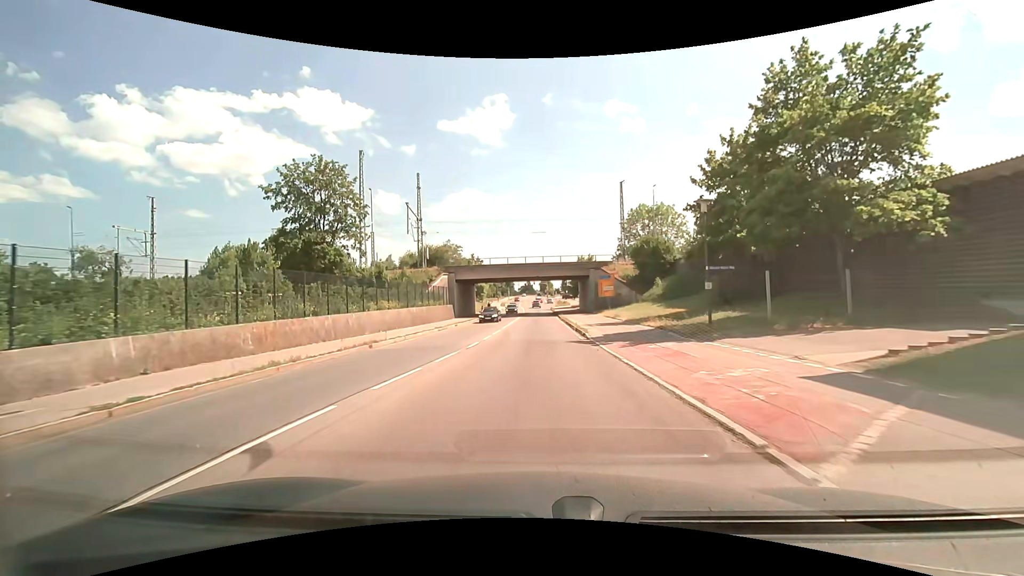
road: secondary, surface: asphalt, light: Day
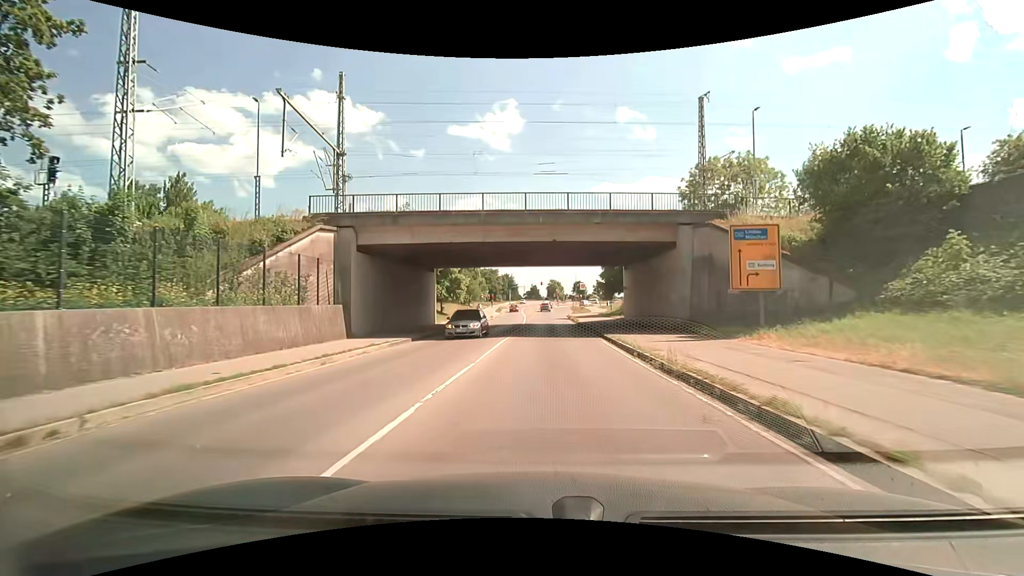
(-0.5, +35.3) m; -1°
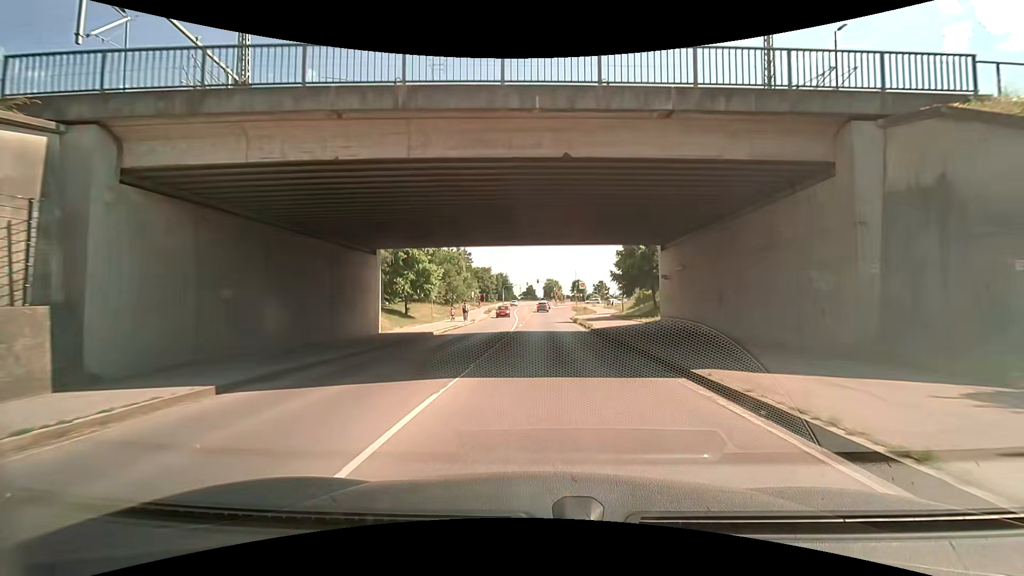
(+0.1, +14.2) m; 0°
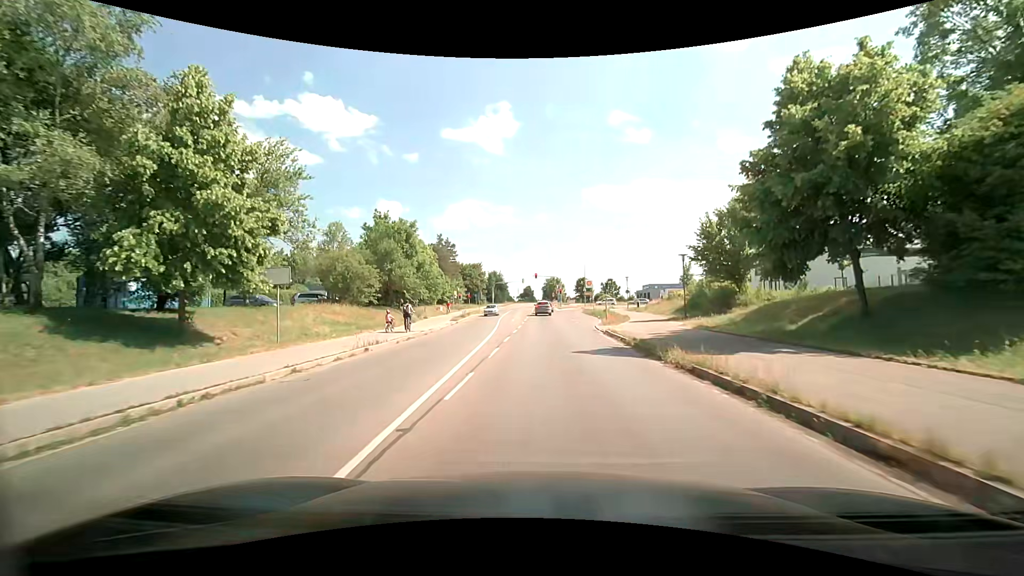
(+0.1, +27.9) m; -1°
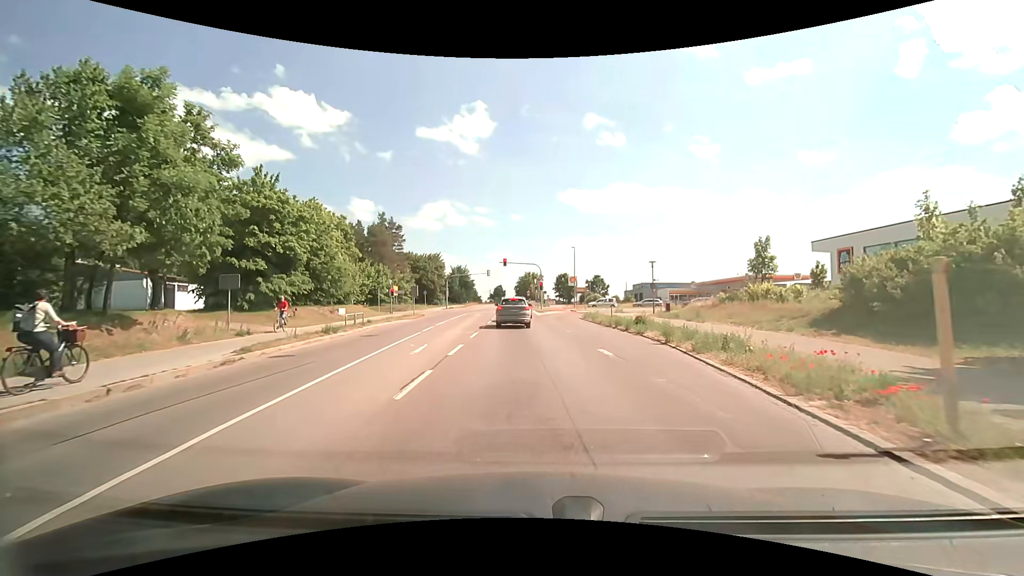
(+0.6, +29.9) m; +3°
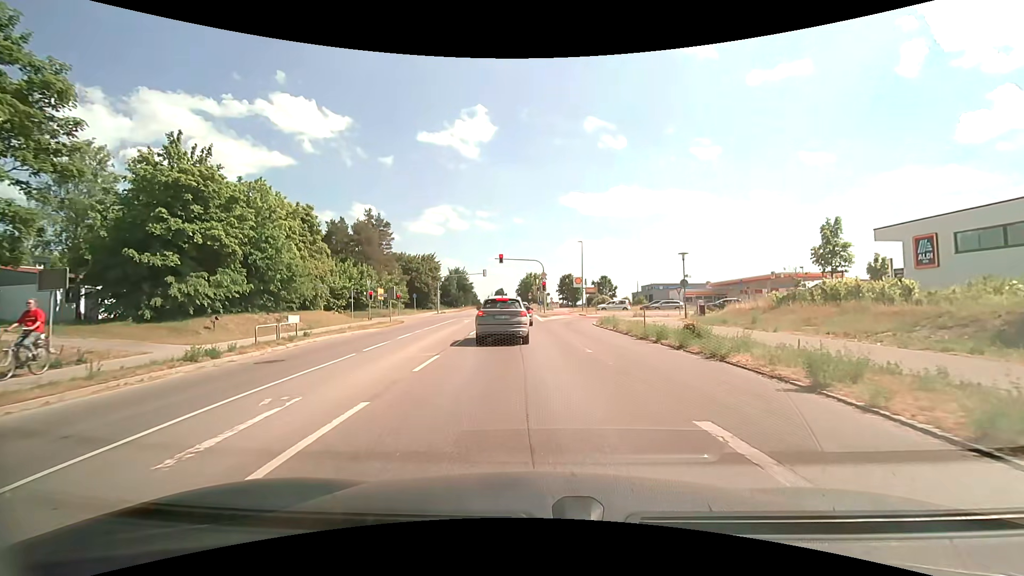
(+0.1, +9.0) m; 0°
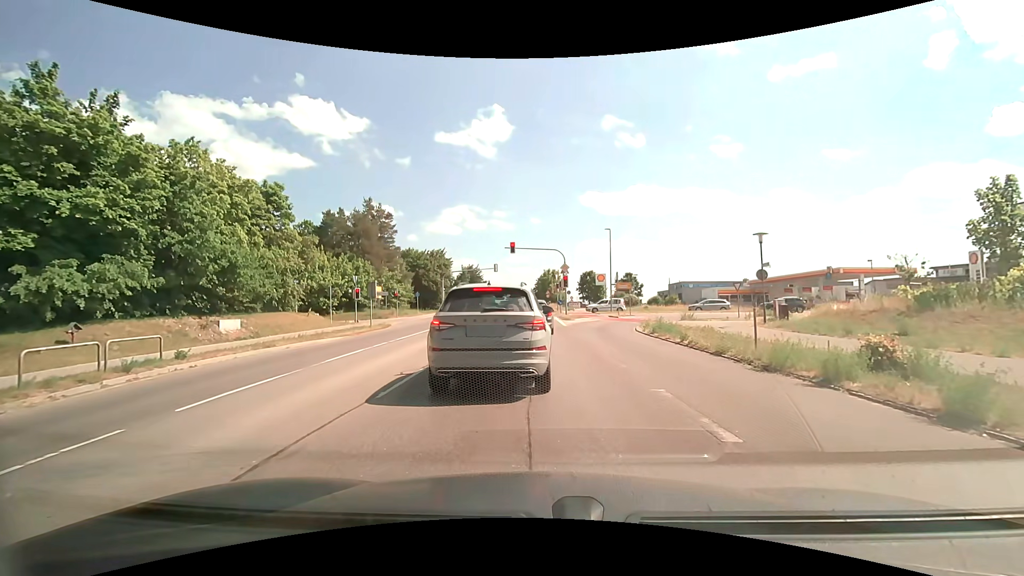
(-0.1, +9.2) m; -3°
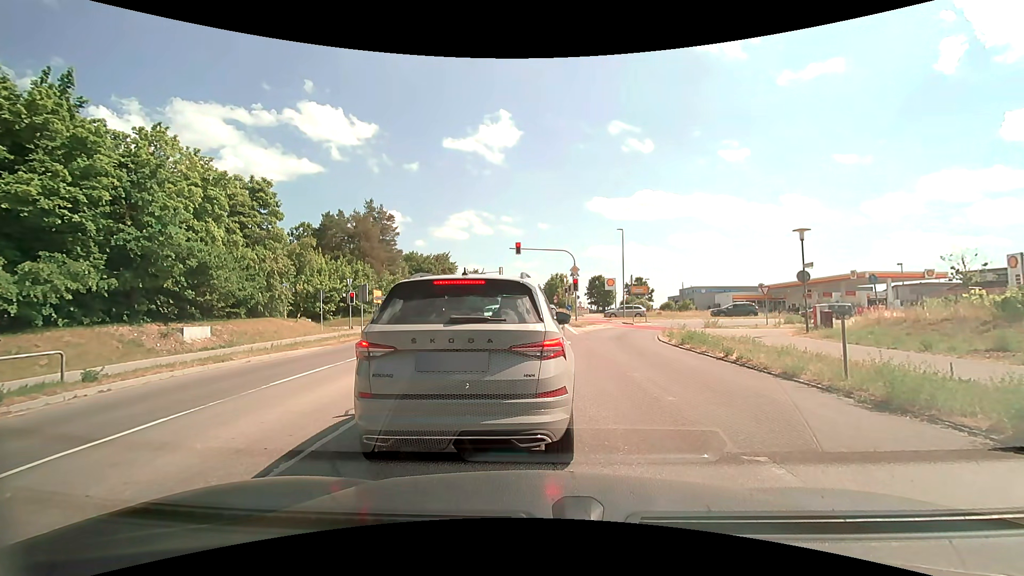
(0.0, +3.1) m; +1°
(0, +10) (-1, +20) (-1, +30) (-1, +40) (-1, +50) (-1, +60) (-1, +70) (-1, +80) (-1, +90) (-1, +100) m
